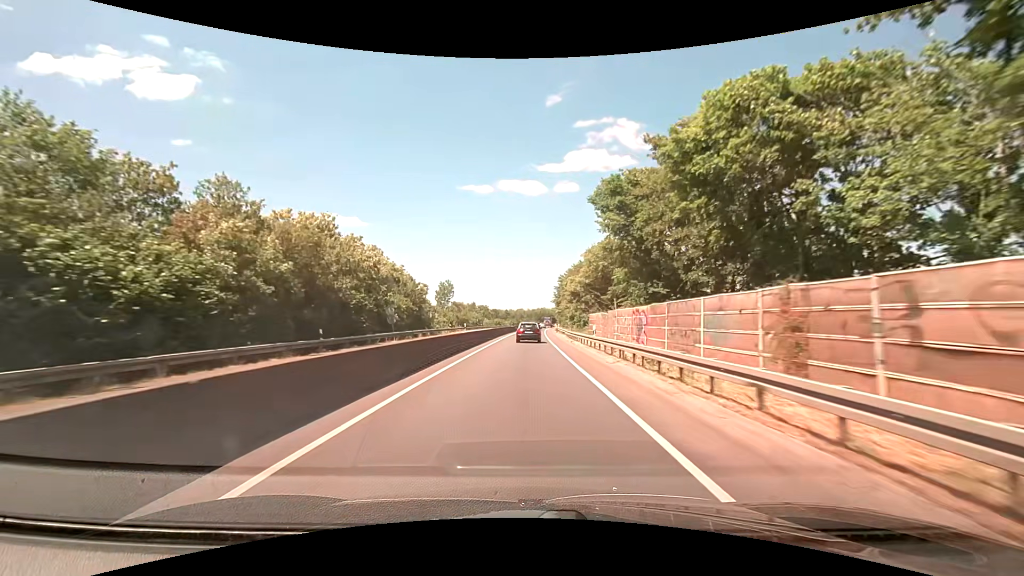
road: trunk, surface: asphalt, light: Day
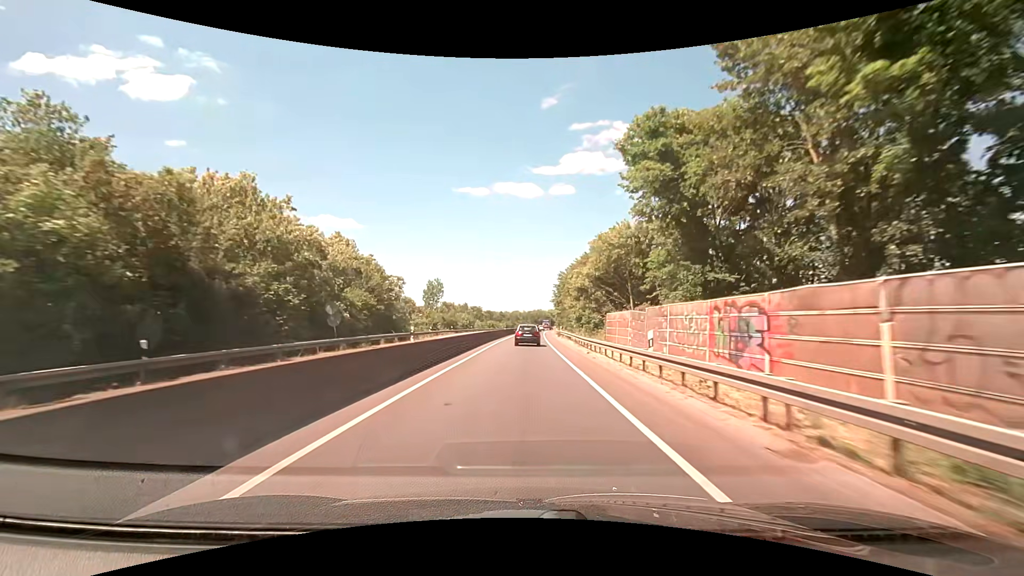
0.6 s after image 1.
(+0.1, +12.2) m; +1°
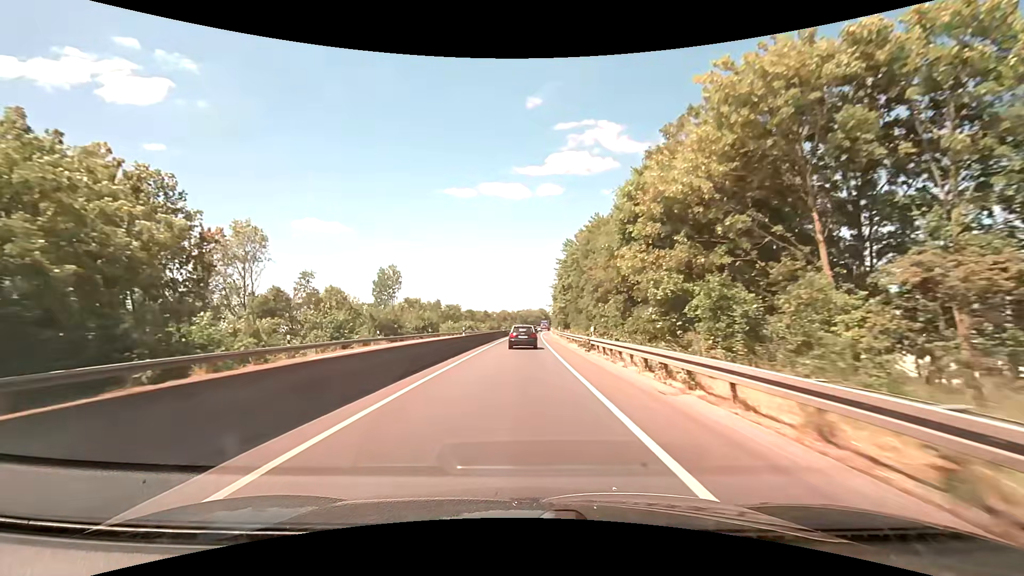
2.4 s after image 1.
(+0.3, +35.5) m; +1°
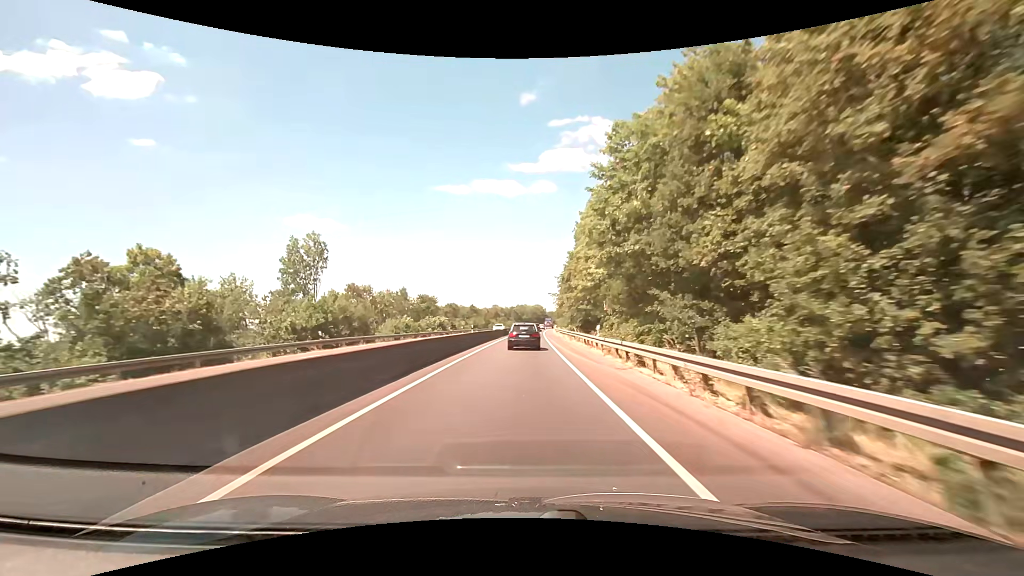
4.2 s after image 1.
(+0.4, +34.5) m; +1°
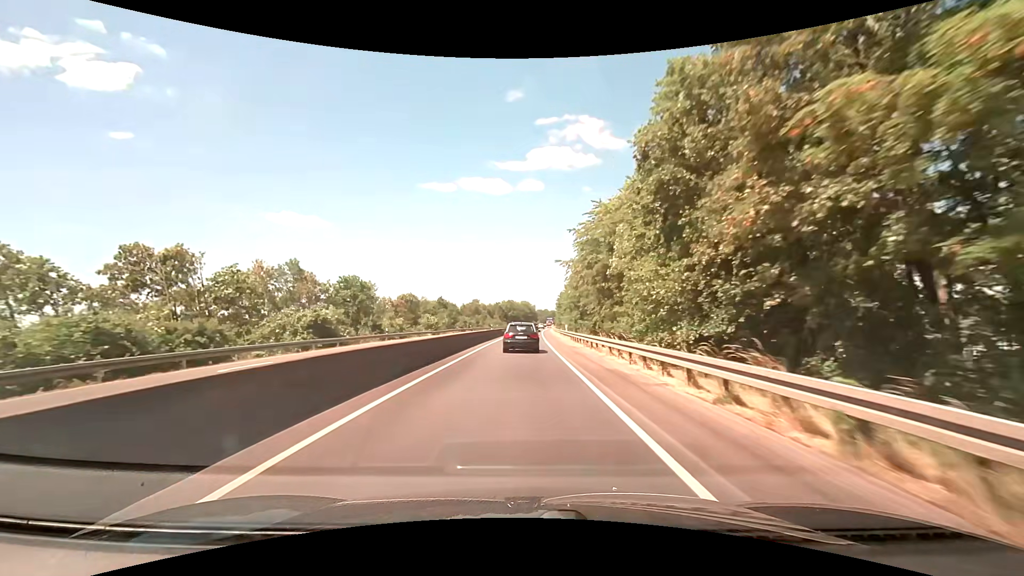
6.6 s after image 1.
(+0.4, +44.0) m; +2°
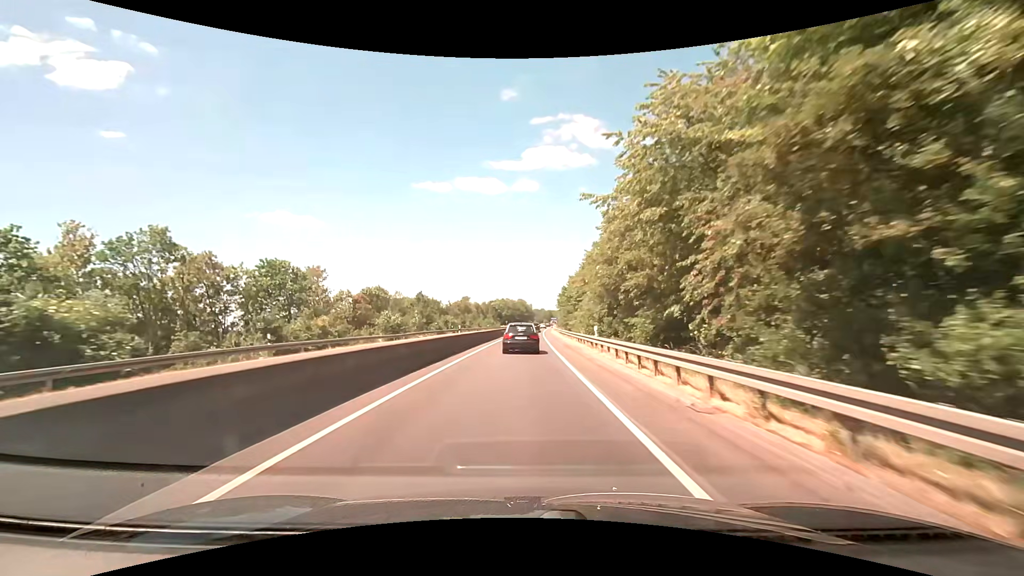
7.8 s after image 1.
(0.0, +21.5) m; 0°
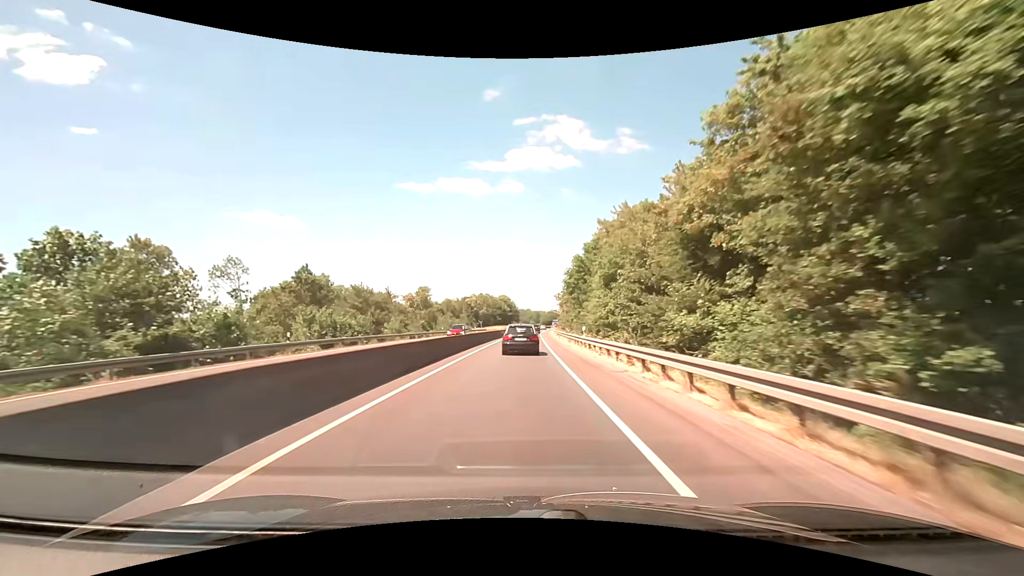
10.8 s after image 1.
(+0.8, +53.5) m; +2°
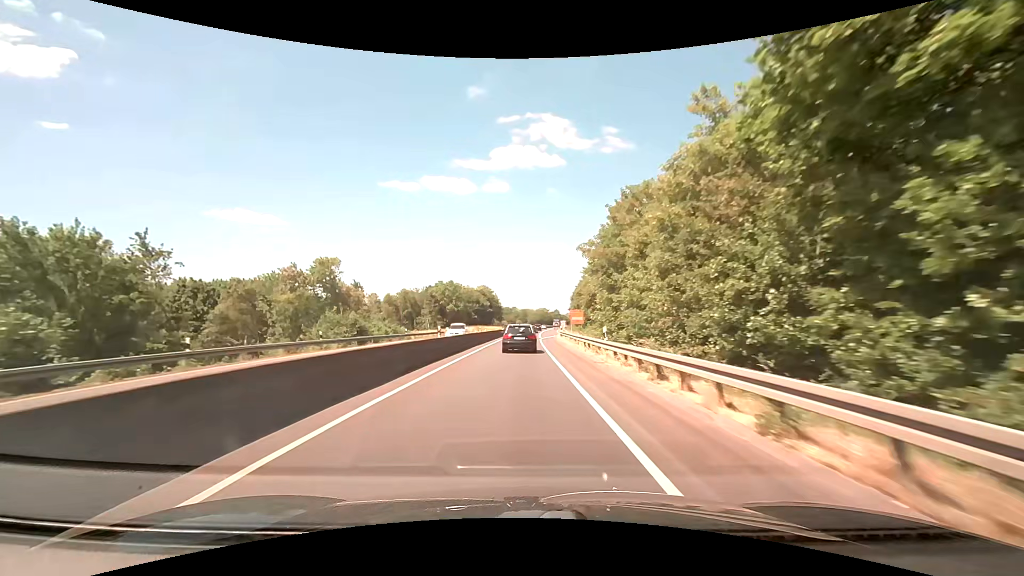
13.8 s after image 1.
(+0.9, +56.2) m; +2°
(0, +10) (0, +20) (0, +30) (0, +40) (+1, +50) (+1, +60) (+2, +70) (+3, +80) (+3, +90) (+4, +100) m
